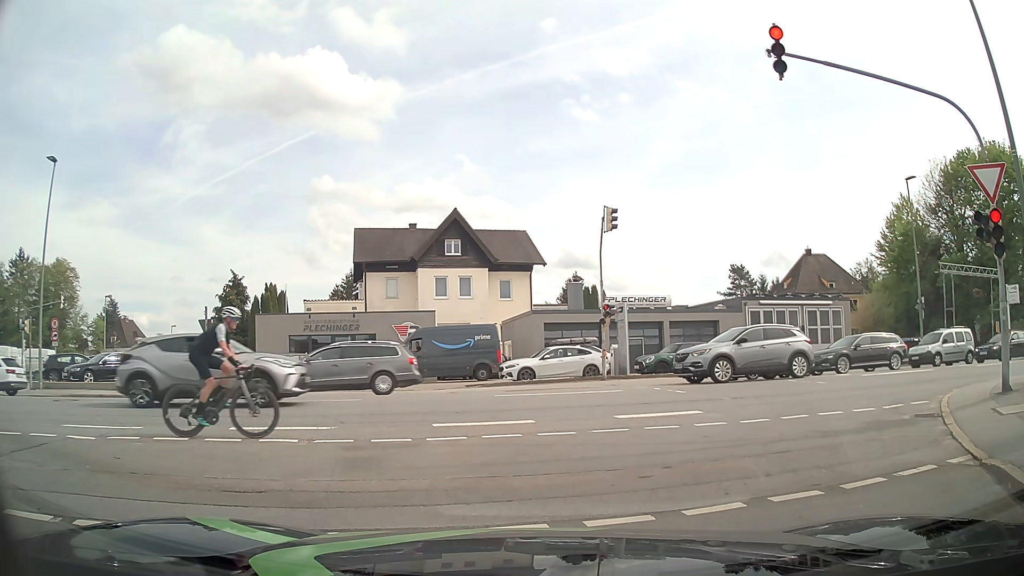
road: residential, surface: asphalt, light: Day
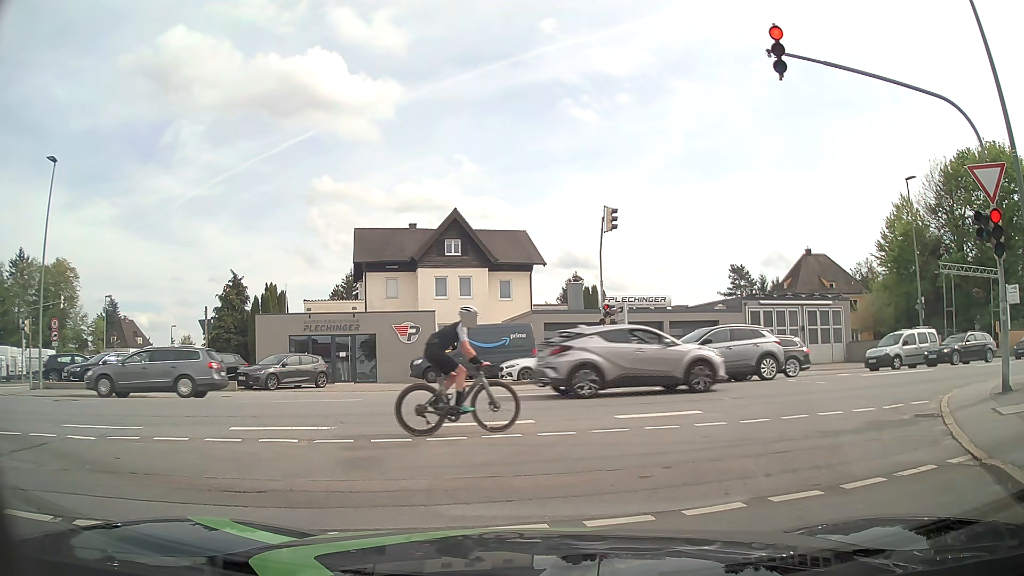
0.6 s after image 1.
(0.0, 0.0) m; 0°
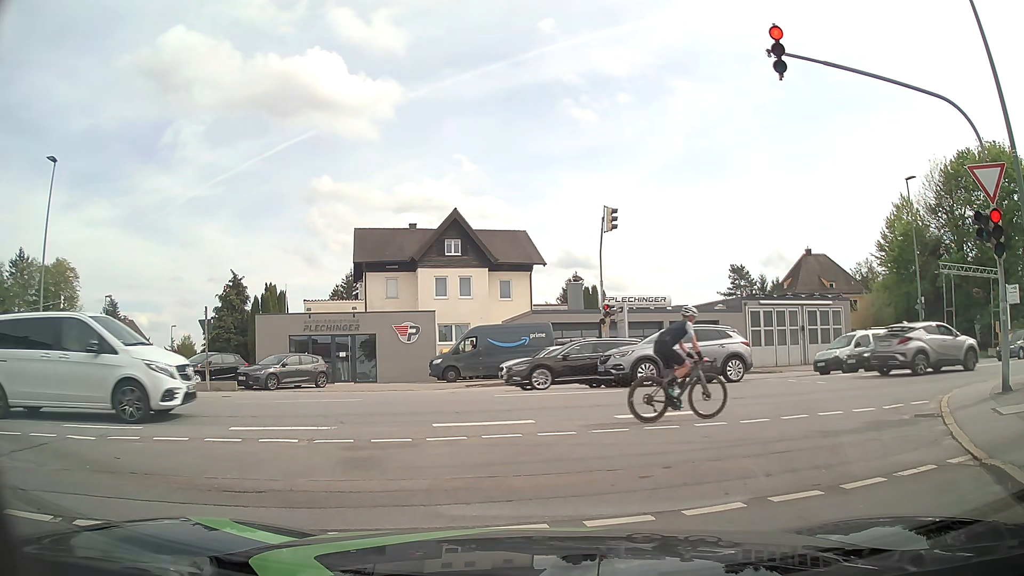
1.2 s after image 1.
(0.0, 0.0) m; 0°
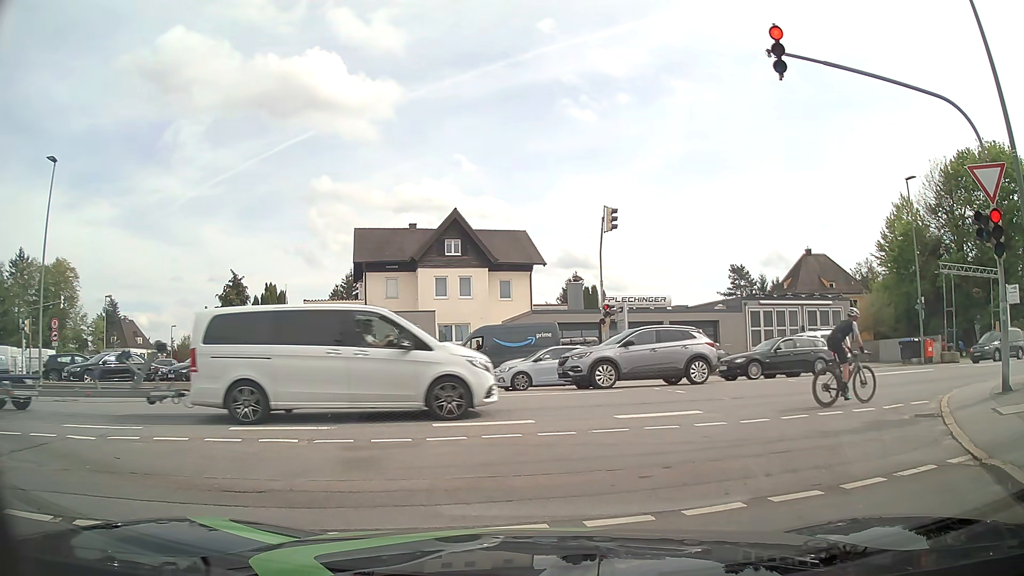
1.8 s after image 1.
(0.0, 0.0) m; 0°
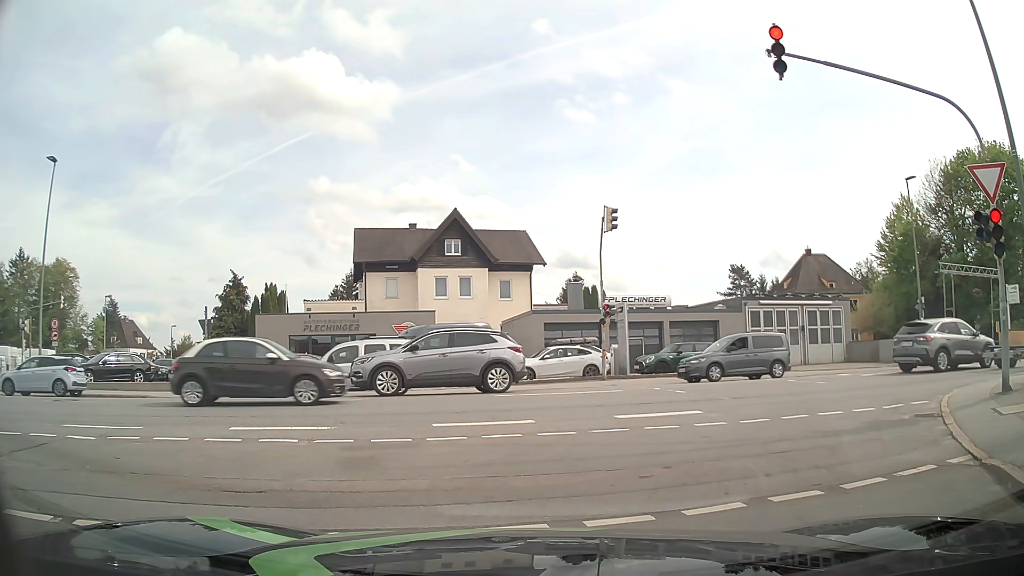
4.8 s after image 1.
(0.0, 0.0) m; 0°
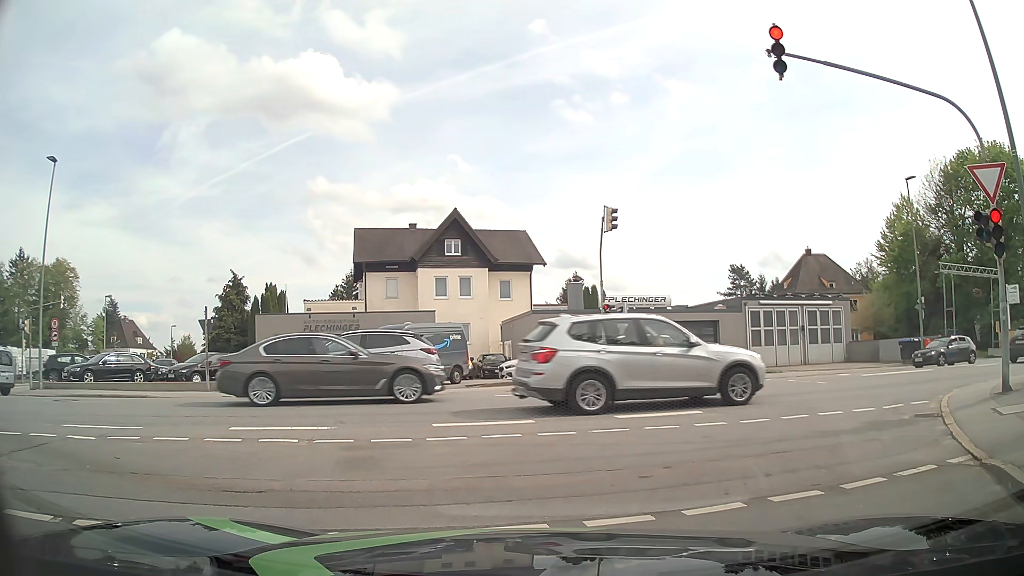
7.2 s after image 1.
(0.0, 0.0) m; 0°
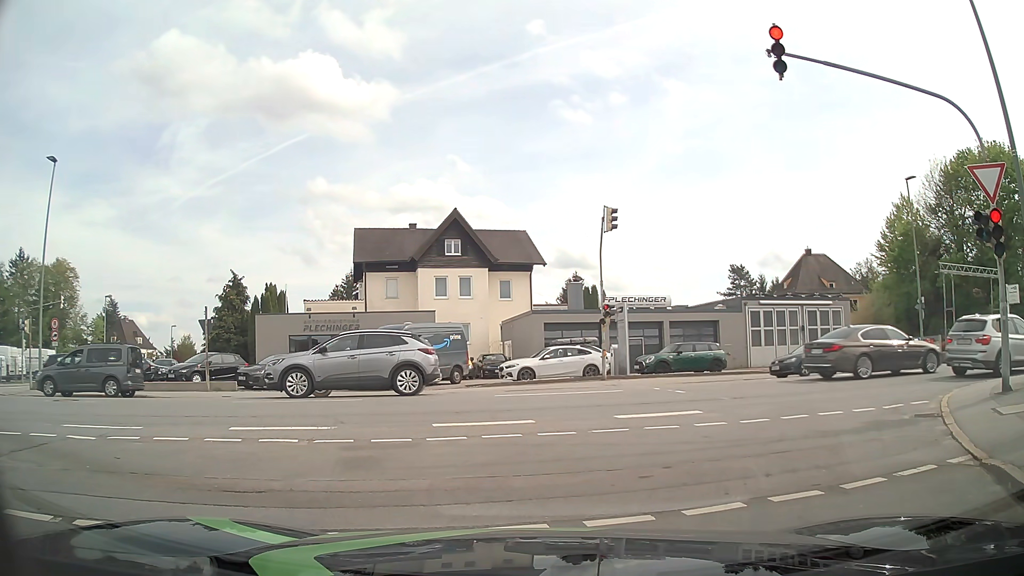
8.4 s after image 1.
(0.0, 0.0) m; 0°
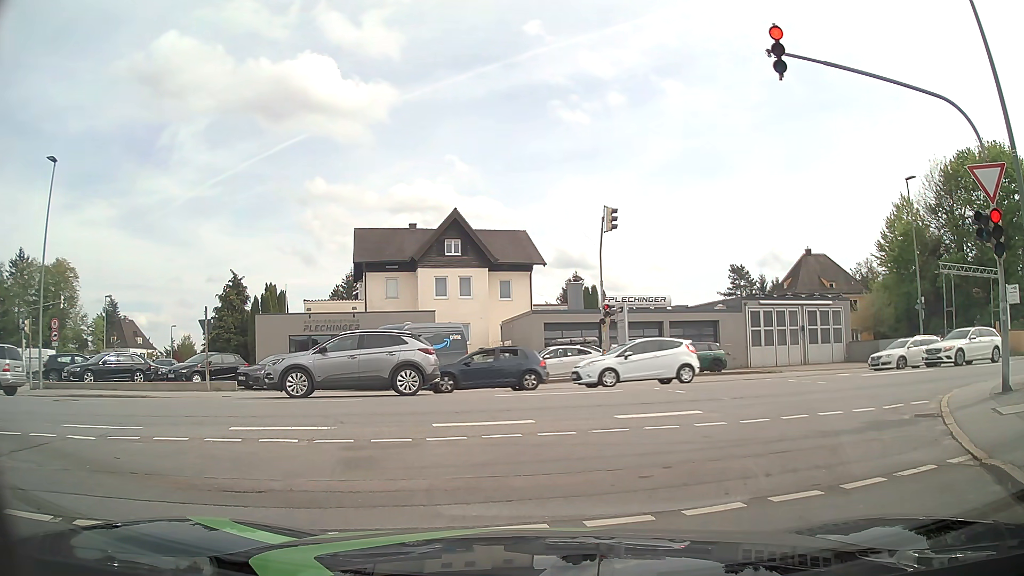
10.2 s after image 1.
(0.0, 0.0) m; 0°
(+2, +10) (+9, +16) (+19, +20) (+28, +22) (+38, +25) (+48, +27) (+57, +30) (+67, +32) (+77, +35) (+86, +37) m
